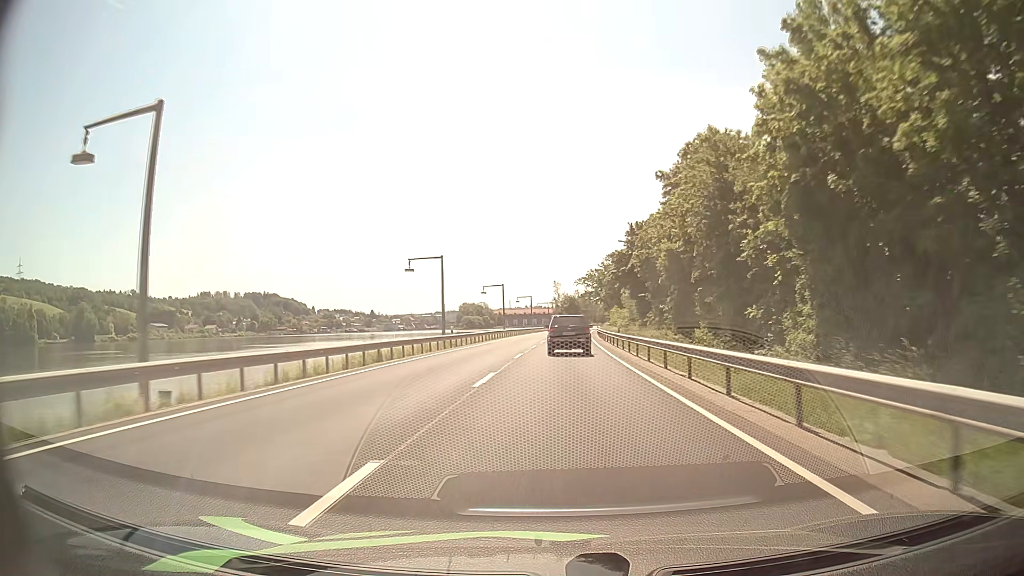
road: primary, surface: asphalt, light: Day
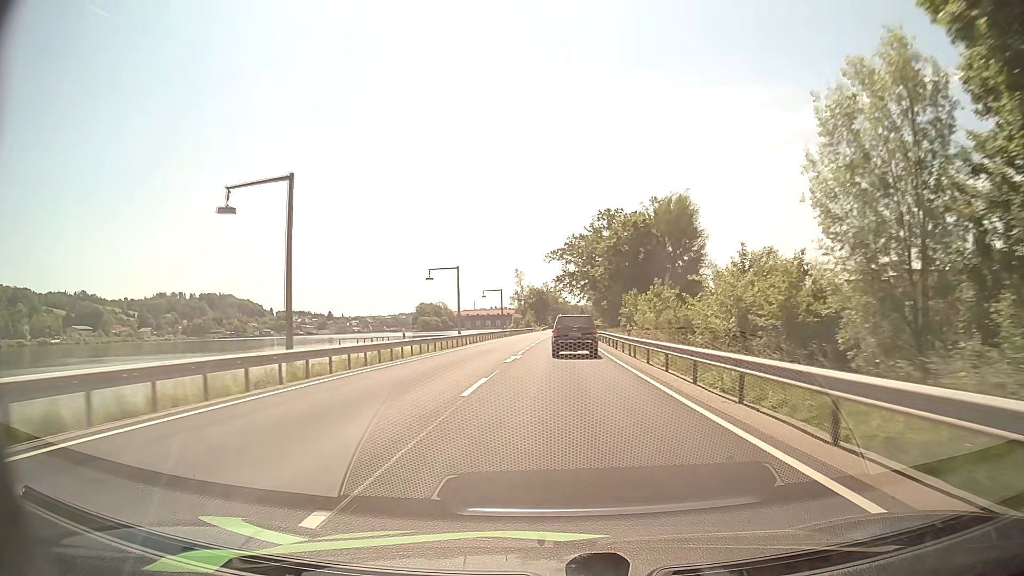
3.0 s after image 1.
(+1.6, +61.7) m; +3°
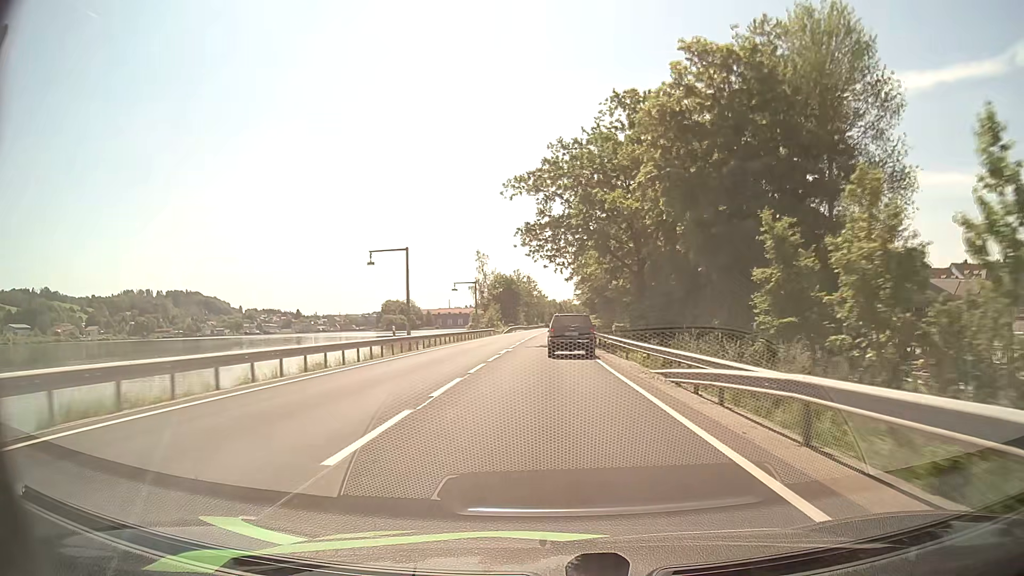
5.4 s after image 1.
(+0.9, +48.3) m; +2°
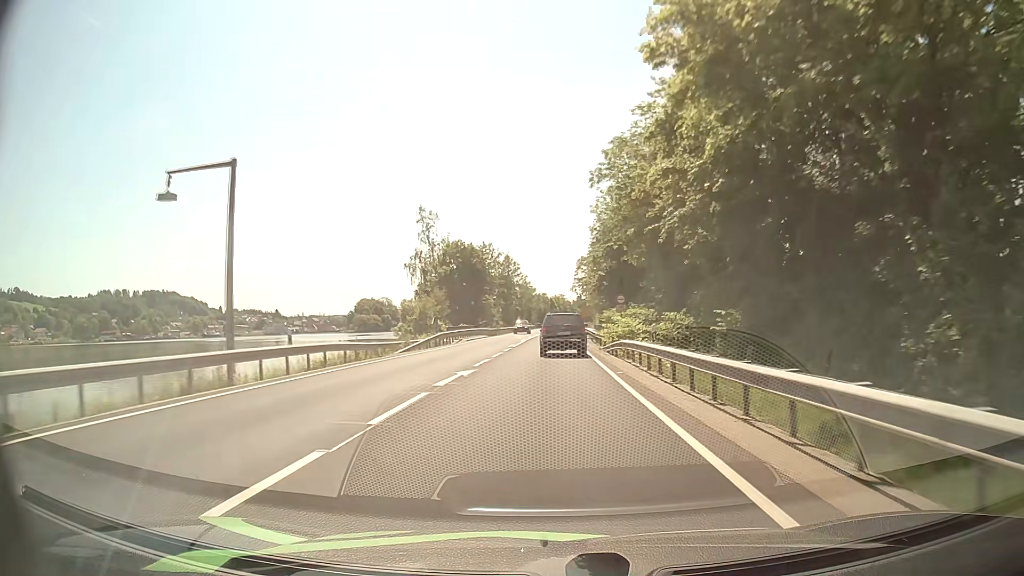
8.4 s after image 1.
(+0.4, +59.0) m; +1°
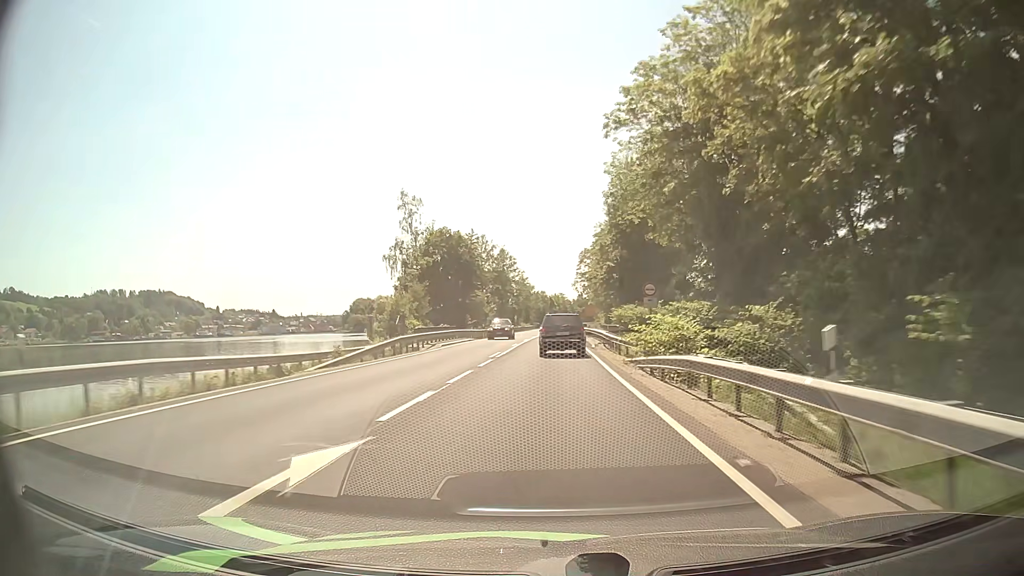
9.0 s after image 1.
(0.0, +11.6) m; 0°
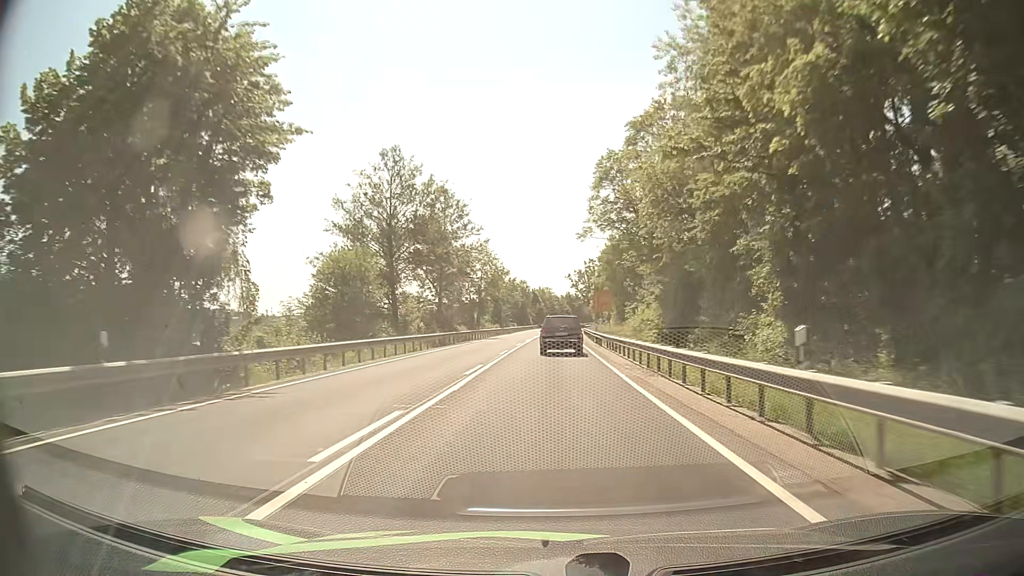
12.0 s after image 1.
(+0.7, +56.6) m; +1°
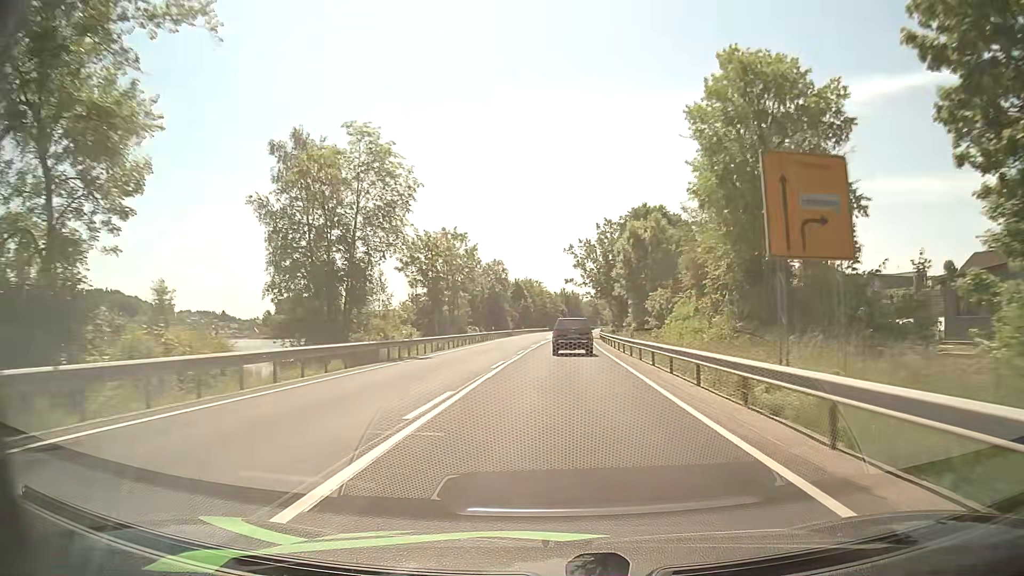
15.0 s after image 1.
(+0.3, +56.9) m; 0°
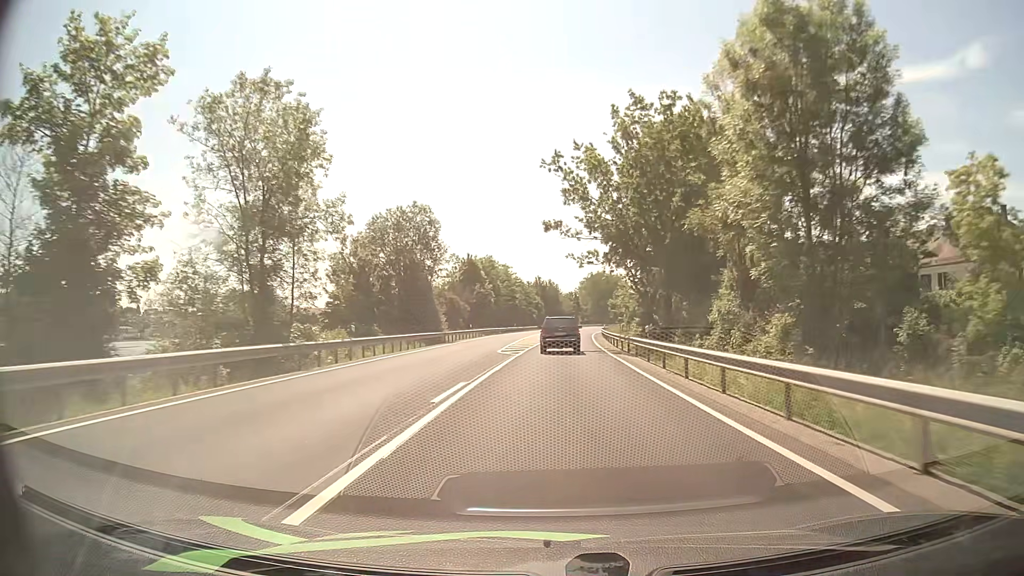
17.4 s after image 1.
(+1.0, +46.1) m; +2°
(0, +10) (0, +20) (0, +30) (+1, +40) (+1, +50) (+1, +60) (+2, +70) (+2, +80) (+3, +90) (+4, +100) m
